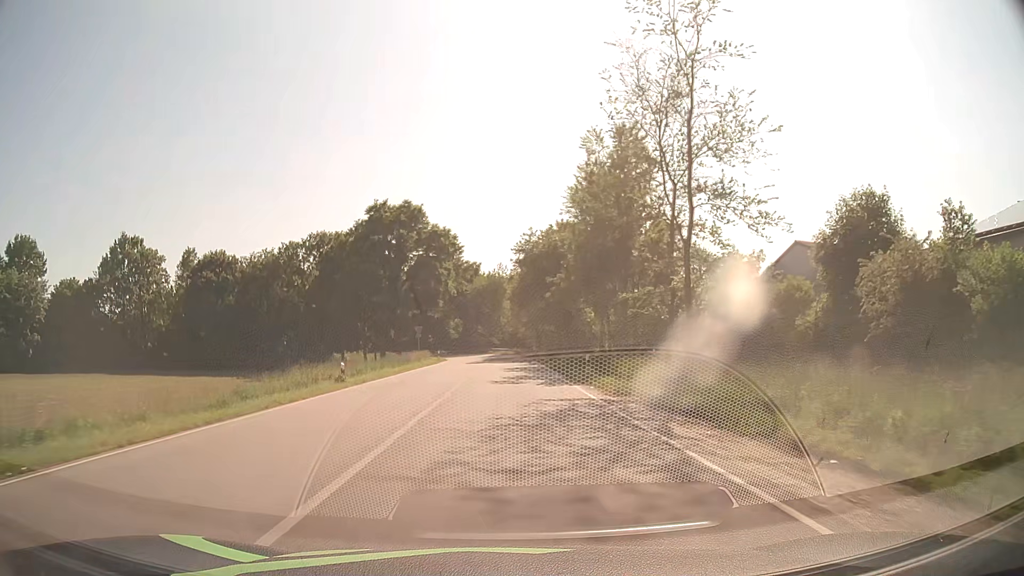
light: Day
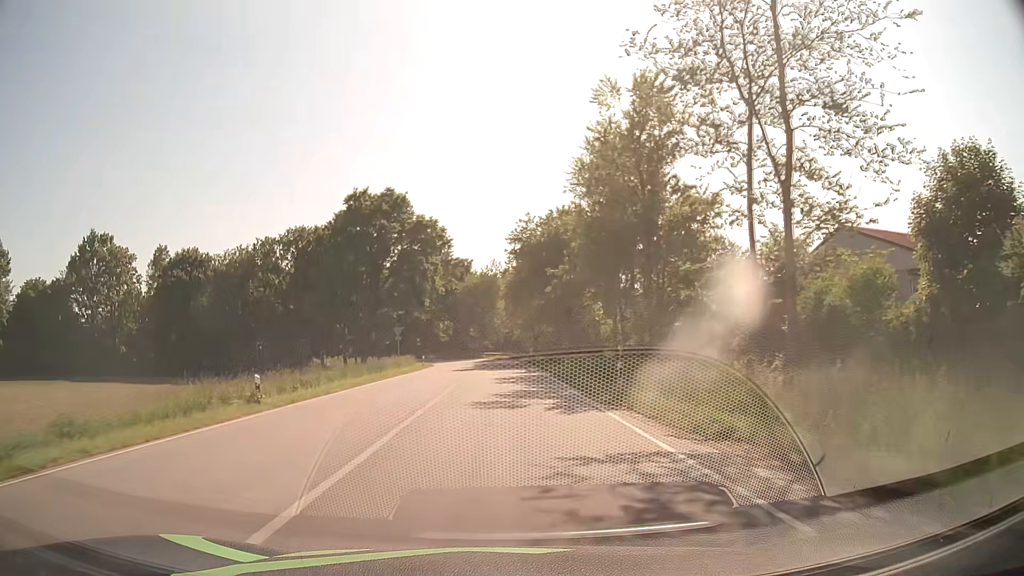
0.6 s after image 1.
(+0.1, +9.1) m; +1°
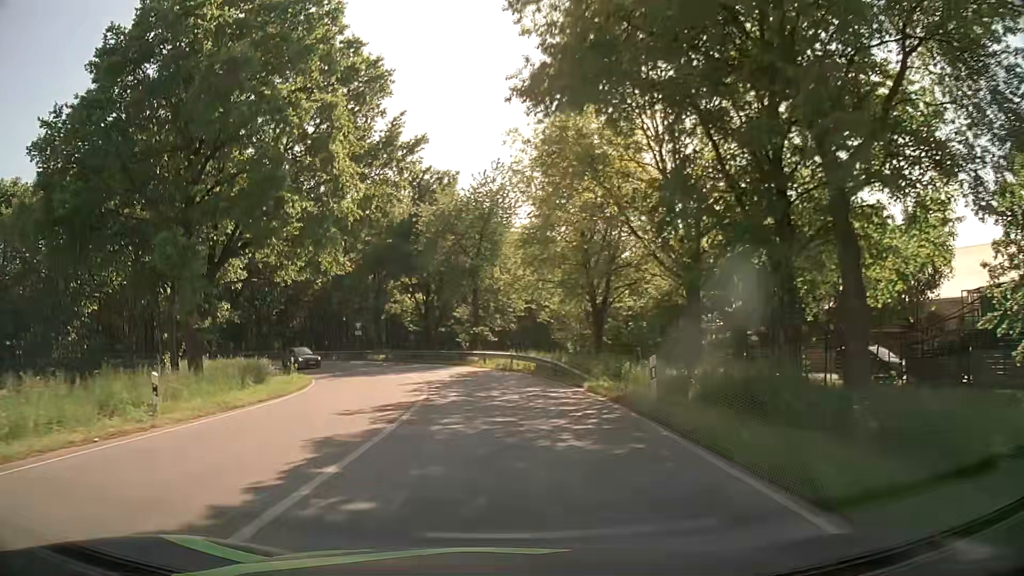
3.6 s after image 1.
(-0.3, +50.2) m; -1°
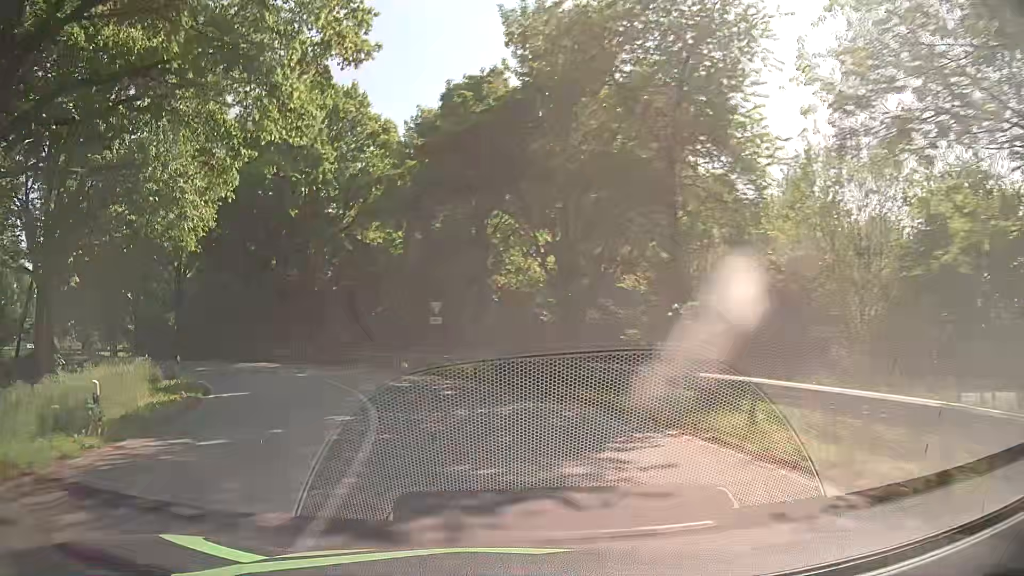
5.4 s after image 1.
(-2.0, +27.1) m; -12°
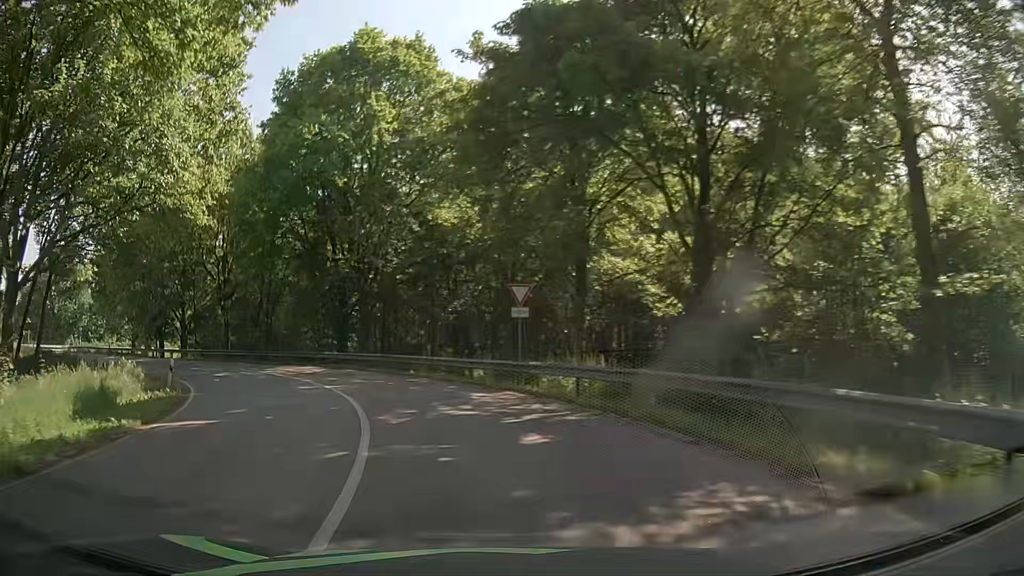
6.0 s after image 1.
(-0.5, +8.5) m; -7°
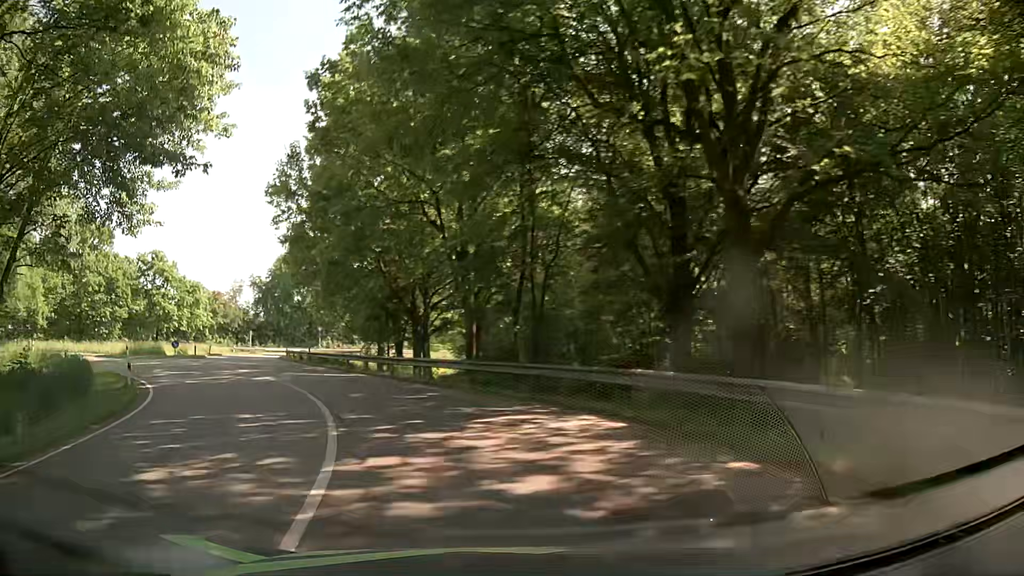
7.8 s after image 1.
(-5.9, +24.3) m; -28°
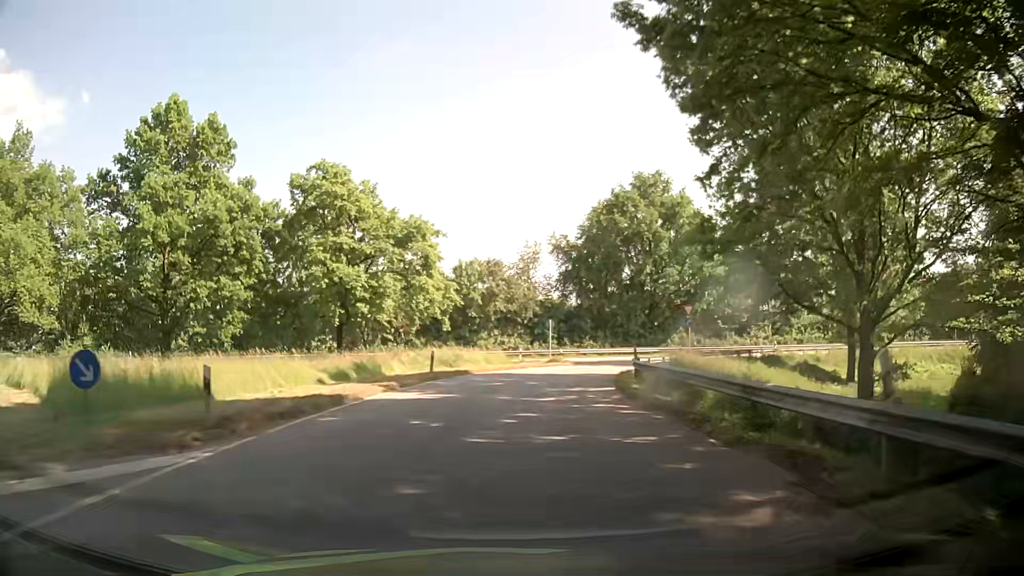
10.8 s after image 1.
(-14.4, +38.5) m; -30°
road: primary_link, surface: asphalt
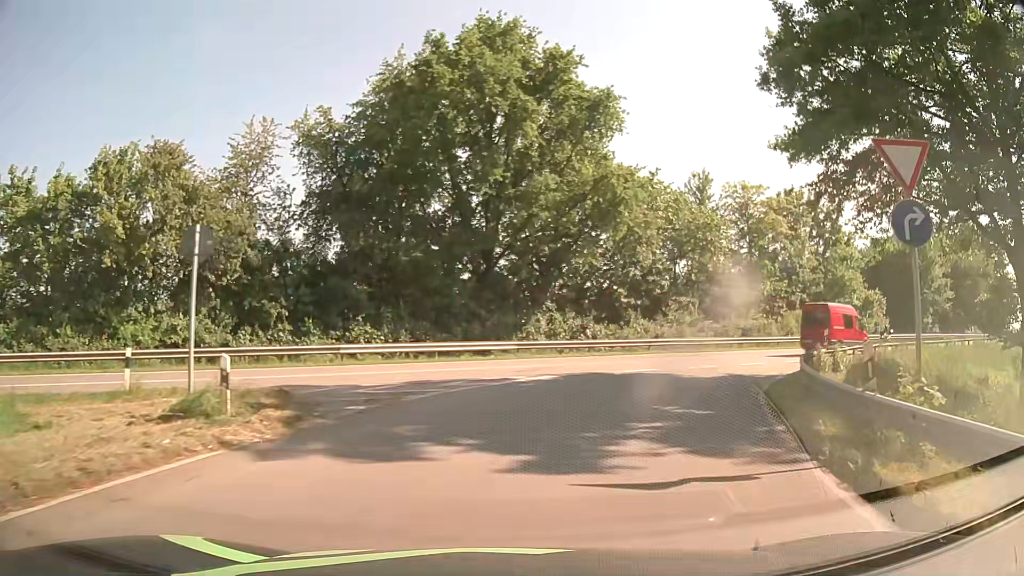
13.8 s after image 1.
(+3.6, +34.6) m; +19°
(+1, +10) (+4, +19) (+10, +27) (+18, +34) (+26, +40) (+34, +45) (+43, +50) (+51, +56) (+60, +61) (+68, +67) m
